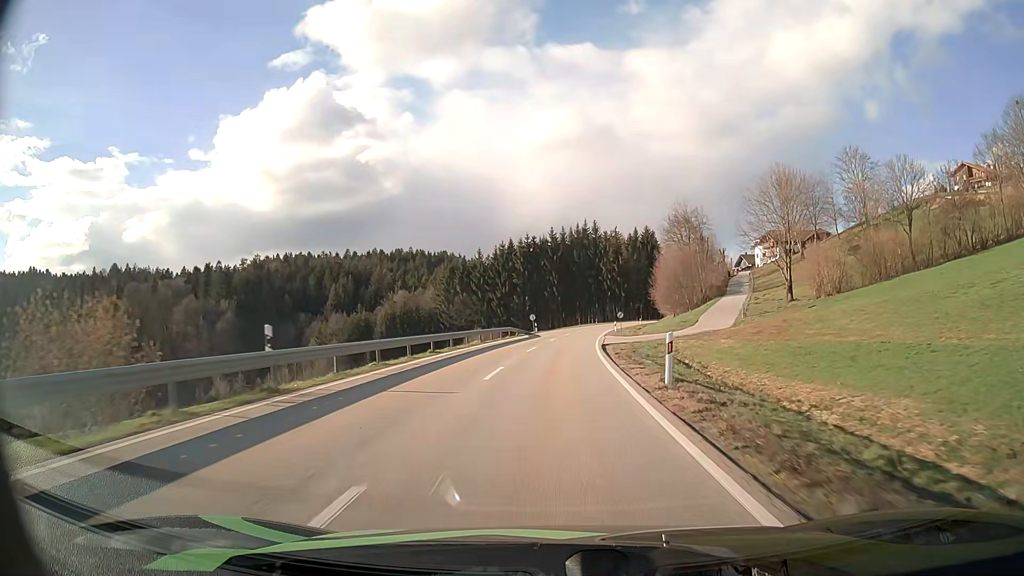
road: secondary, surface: asphalt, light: Day
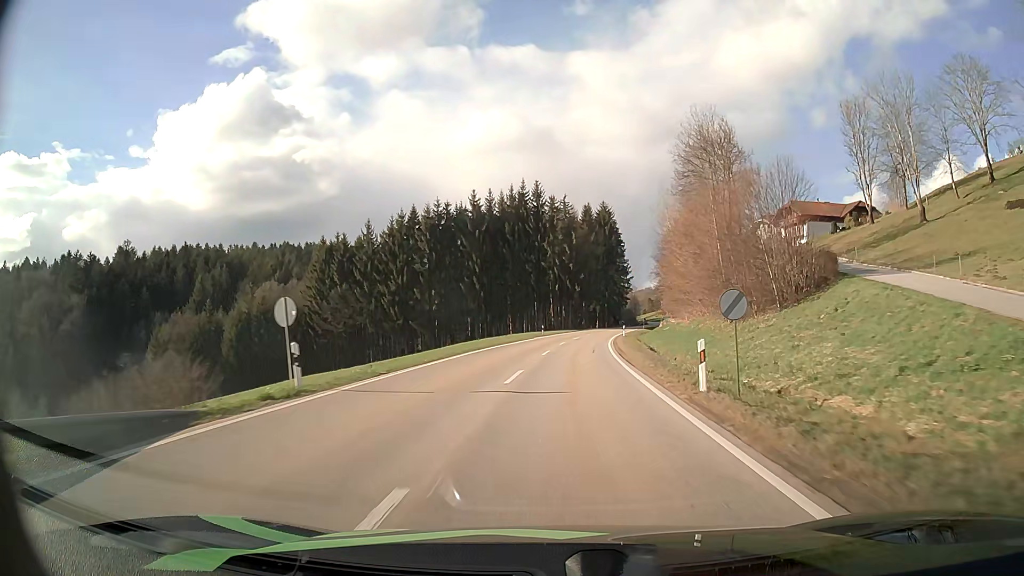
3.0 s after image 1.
(+2.2, +54.9) m; +6°
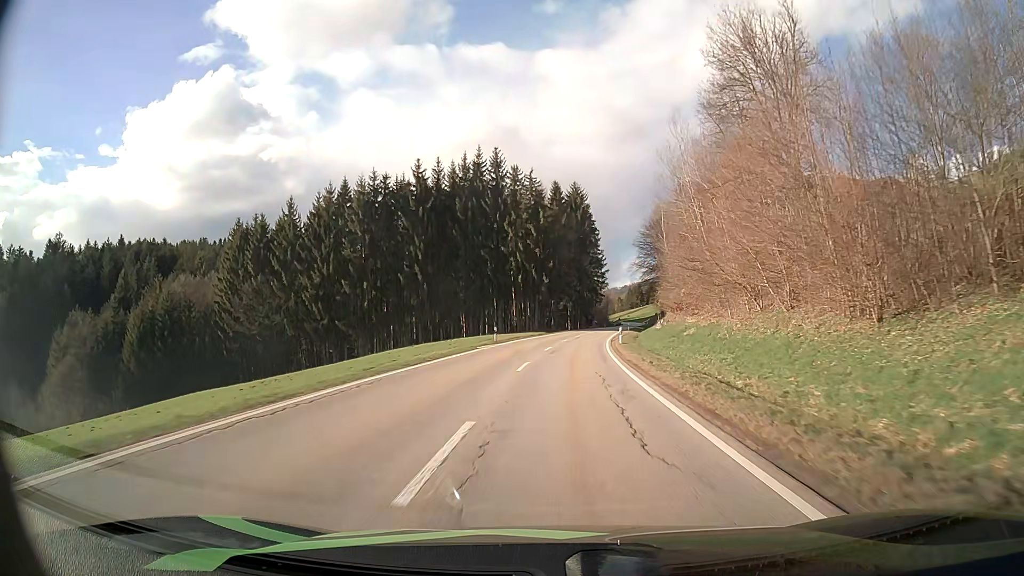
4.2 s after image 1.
(+0.5, +23.0) m; +3°
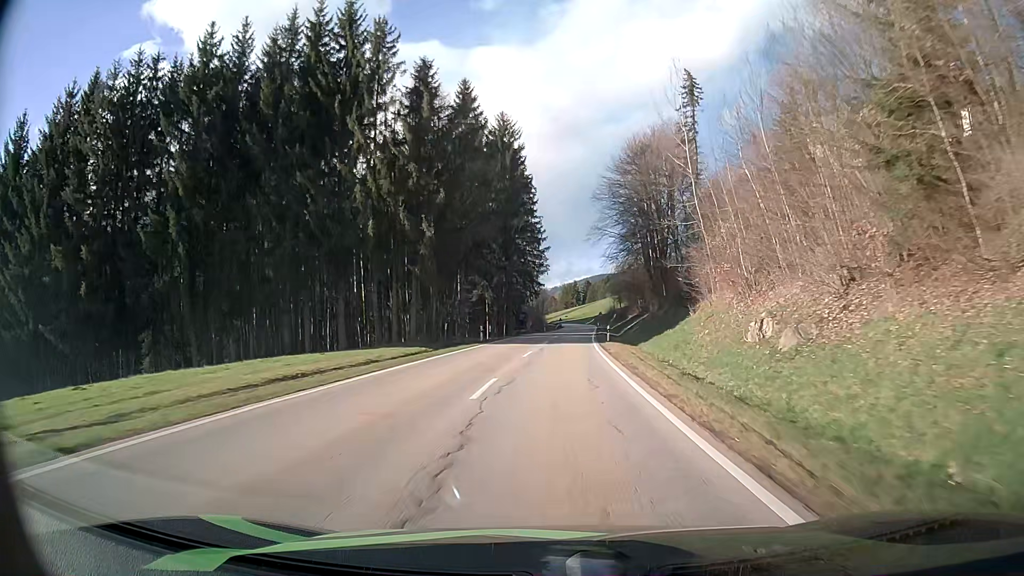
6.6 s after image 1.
(+2.6, +48.1) m; +6°
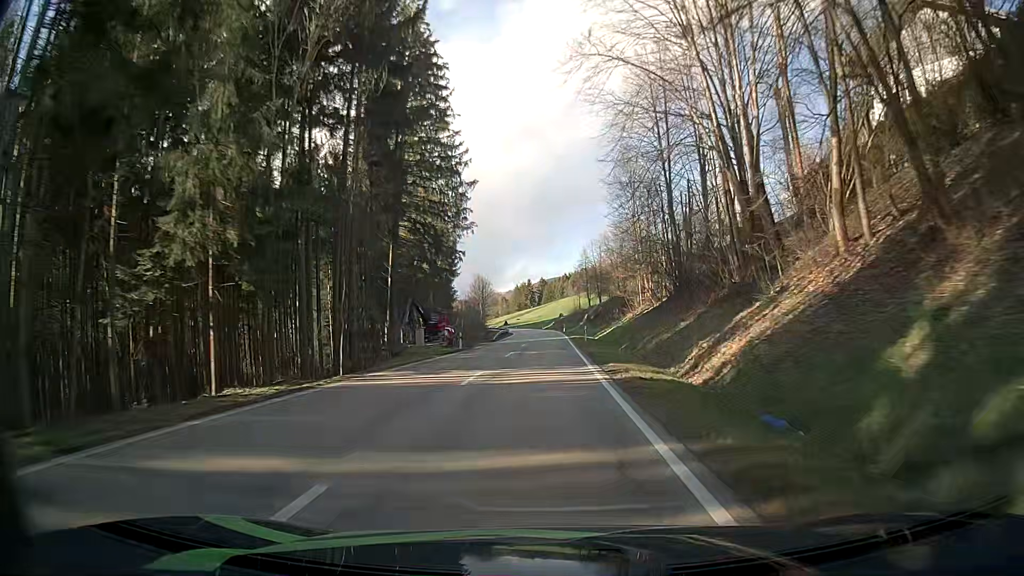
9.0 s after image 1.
(+2.3, +50.9) m; +4°
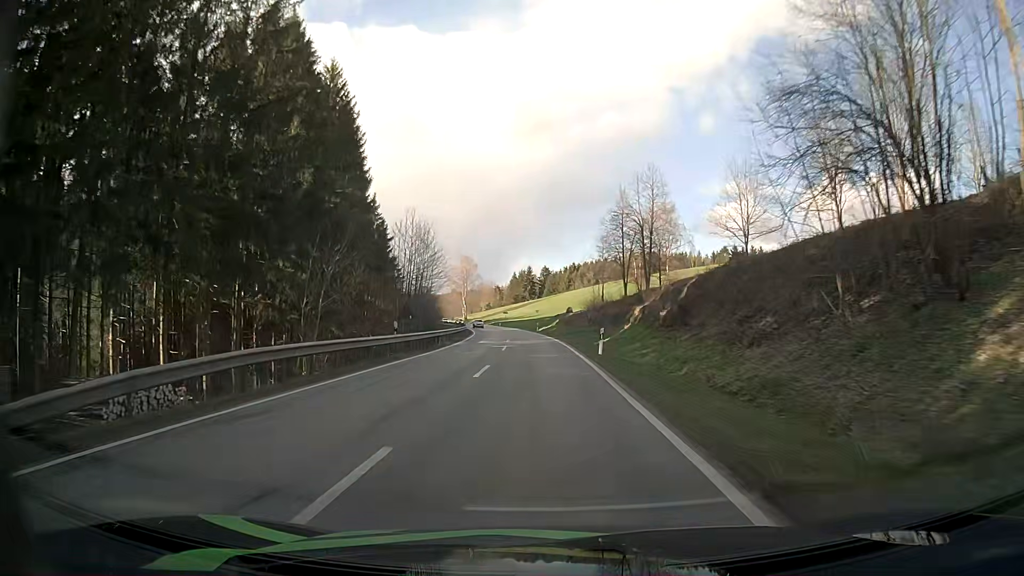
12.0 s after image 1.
(+0.1, +66.5) m; 0°
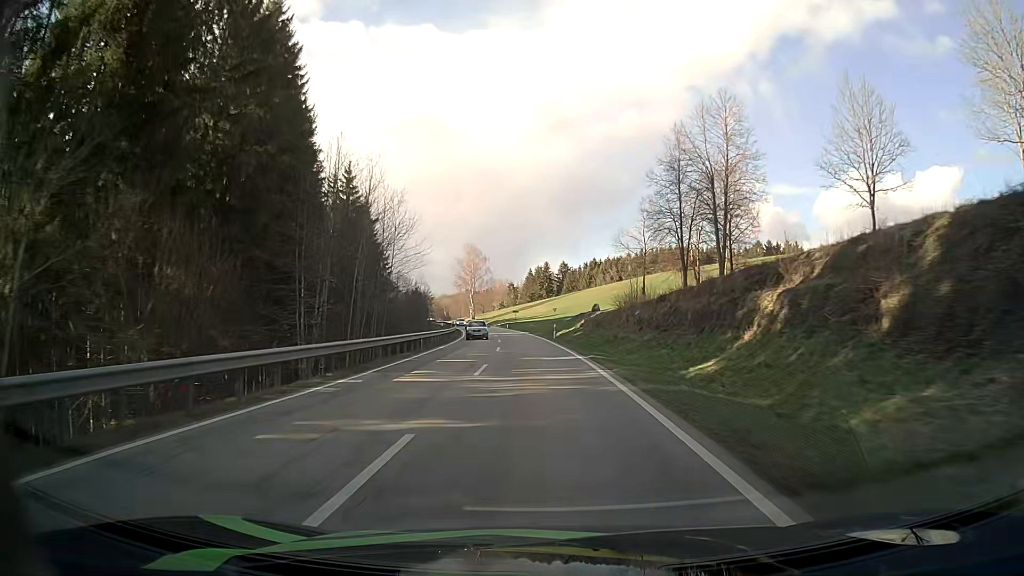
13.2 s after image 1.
(-0.3, +26.7) m; -1°
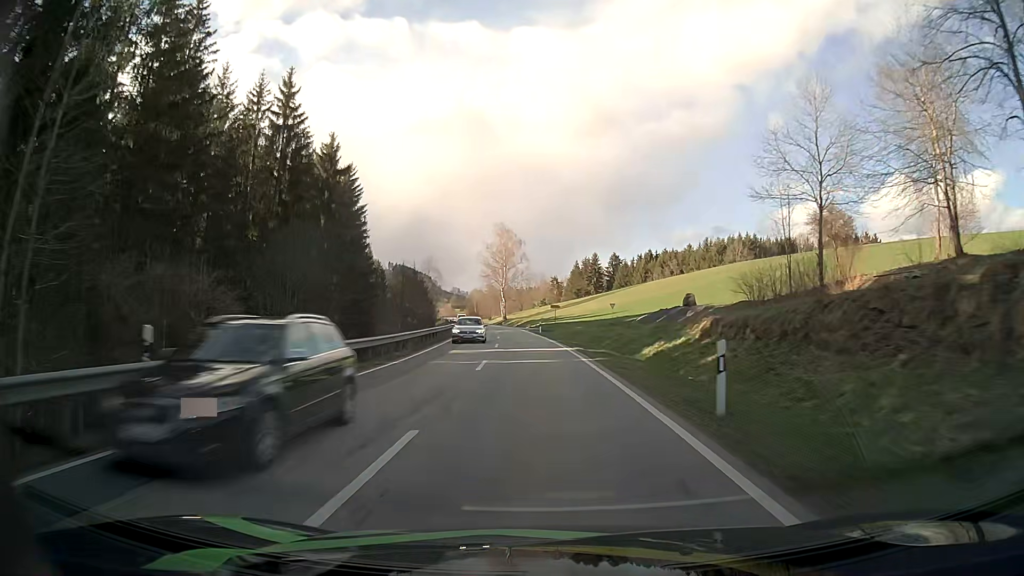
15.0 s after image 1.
(-1.3, +39.7) m; -4°
(0, +10) (0, +20) (-1, +30) (-1, +40) (-2, +50) (-3, +60) (-4, +70) (-5, +80) (-6, +90) (-8, +100) m
